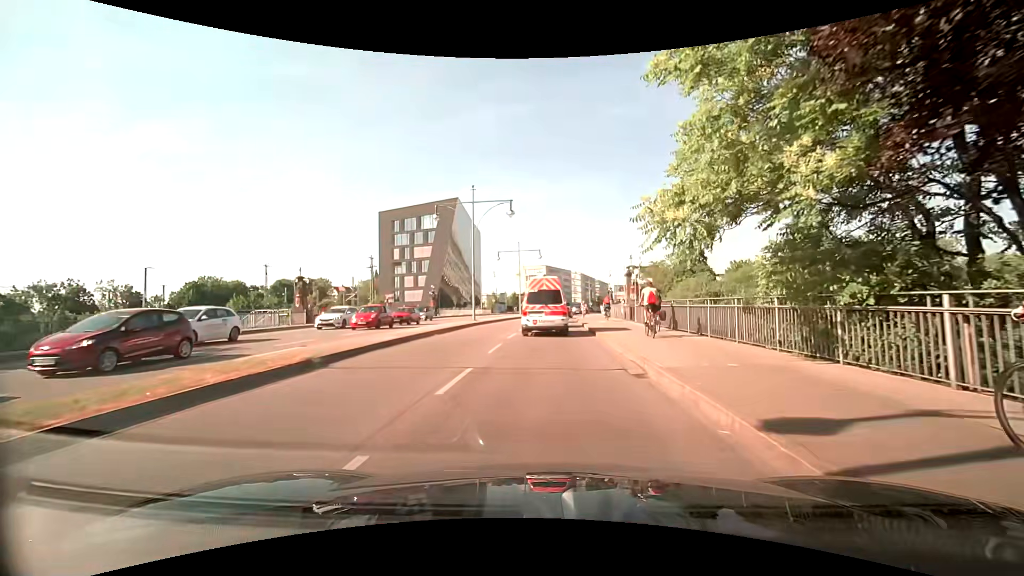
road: primary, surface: asphalt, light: Day
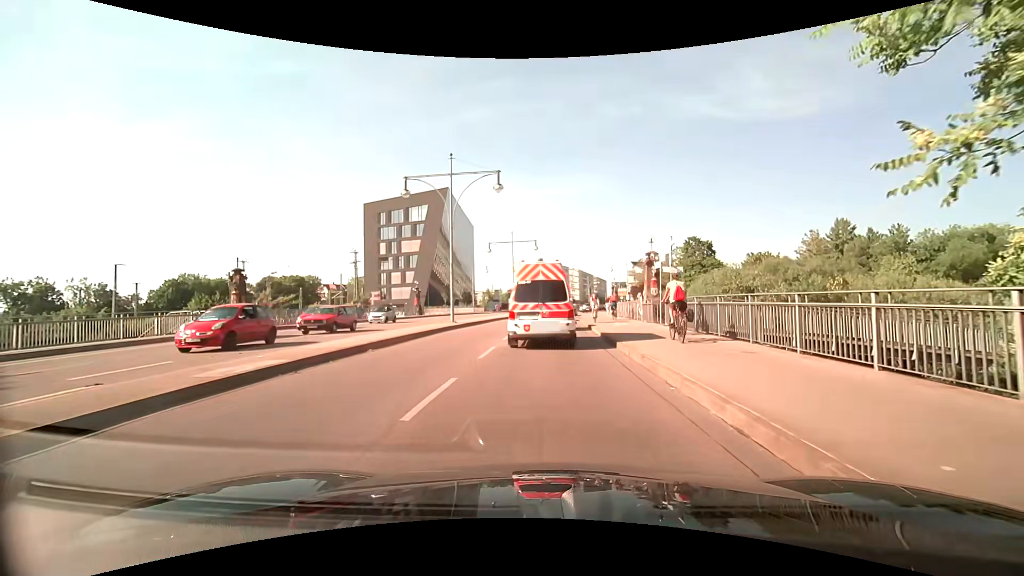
(+0.1, +7.7) m; +1°
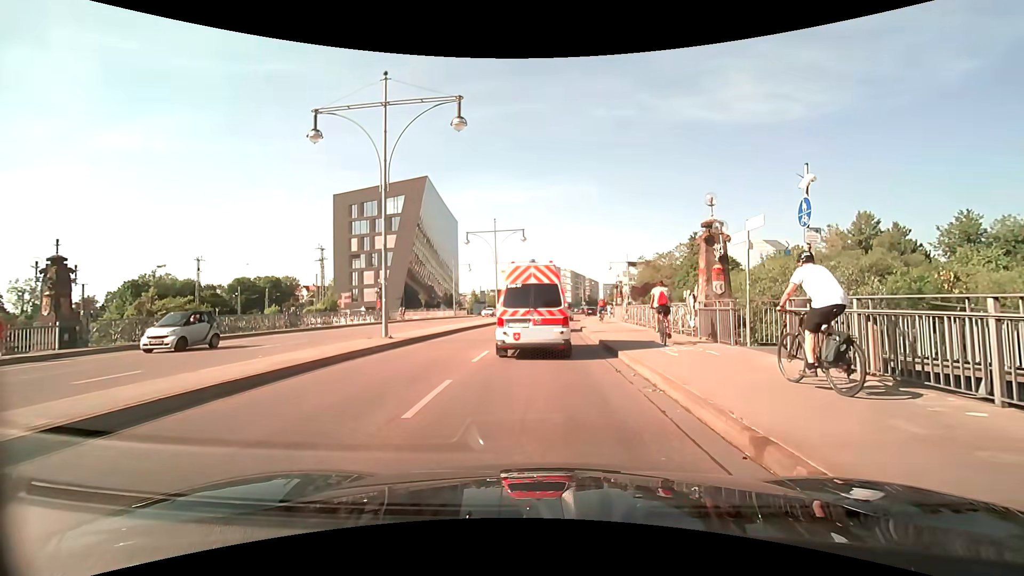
(+0.1, +11.2) m; +1°
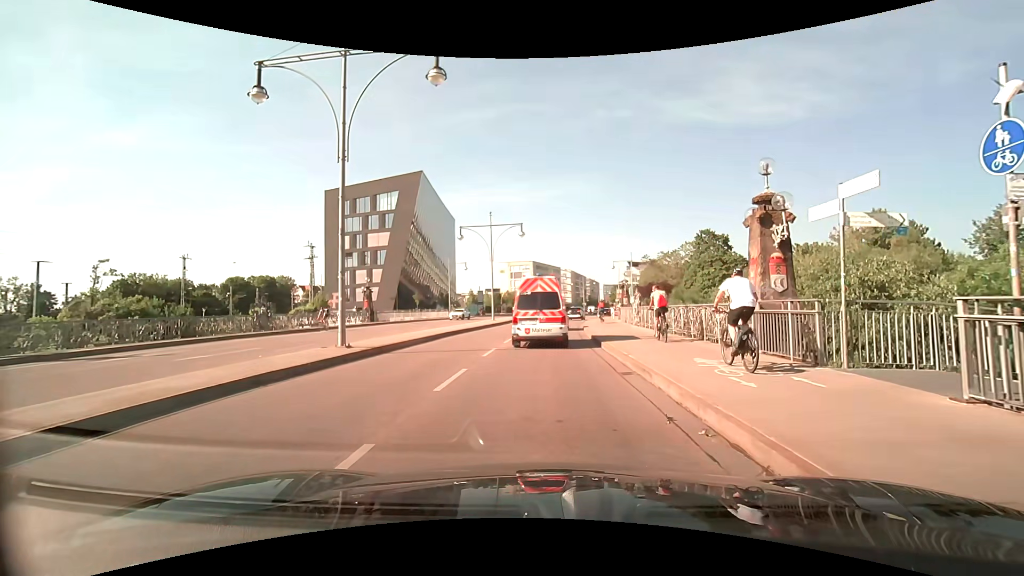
(0.0, +4.2) m; 0°
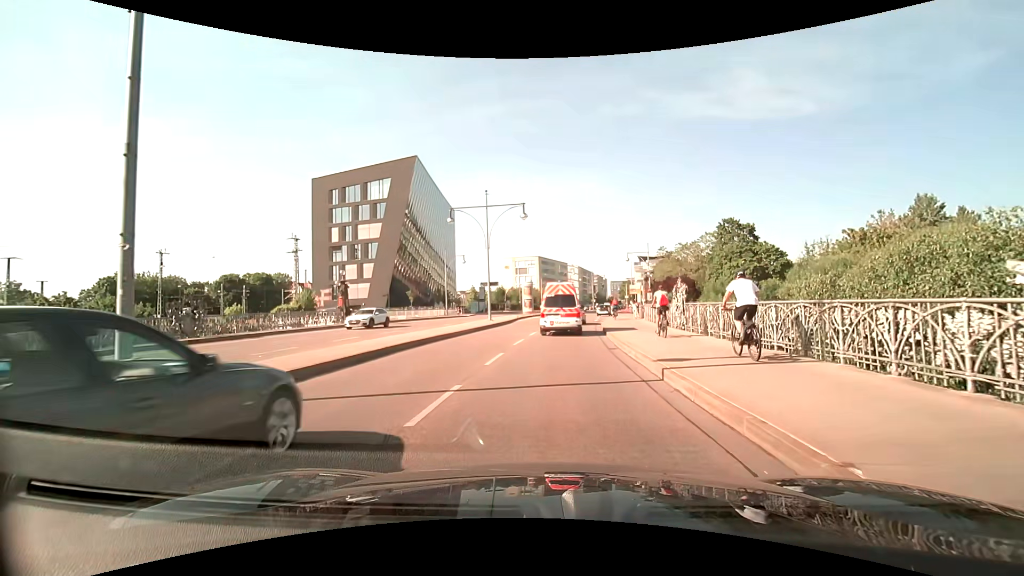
(-0.1, +8.4) m; -1°
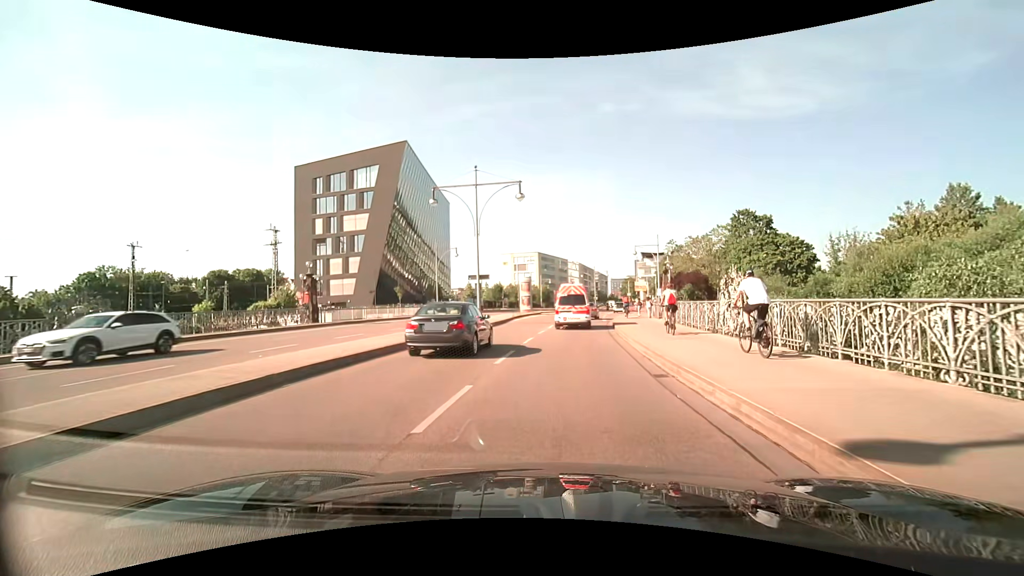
(0.0, +6.4) m; 0°
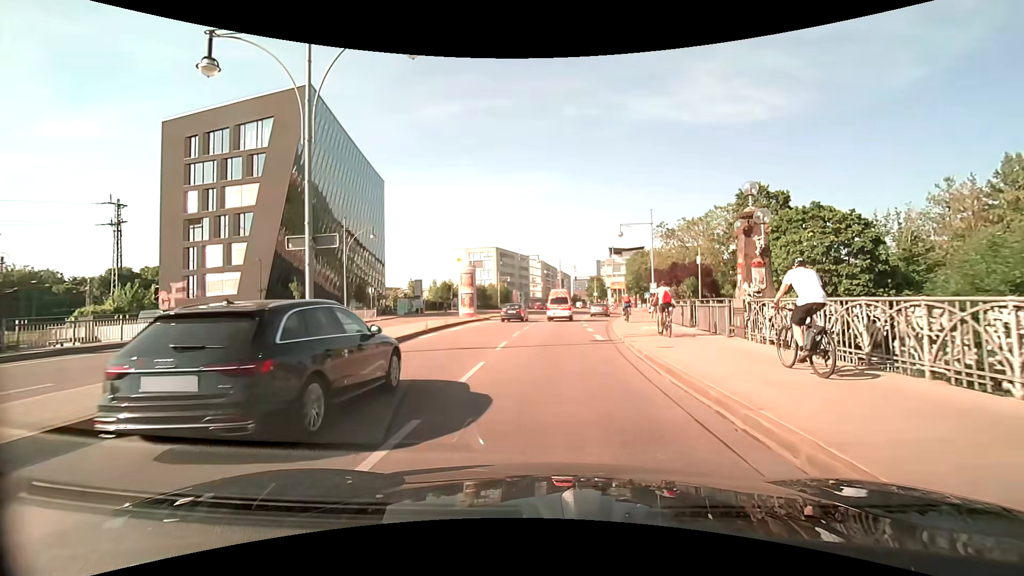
(+0.9, +20.0) m; +4°
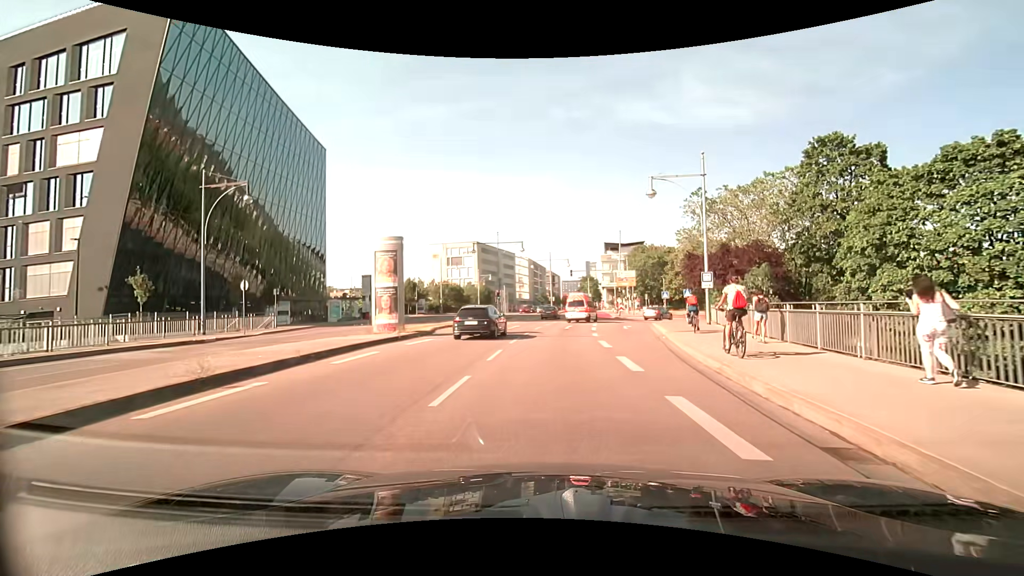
(+0.3, +19.5) m; +2°
(0, +10) (+1, +20) (+1, +30) (+2, +40) (+3, +50) (+4, +60) (+5, +70) (+6, +80) (+7, +90) (+8, +100) m
